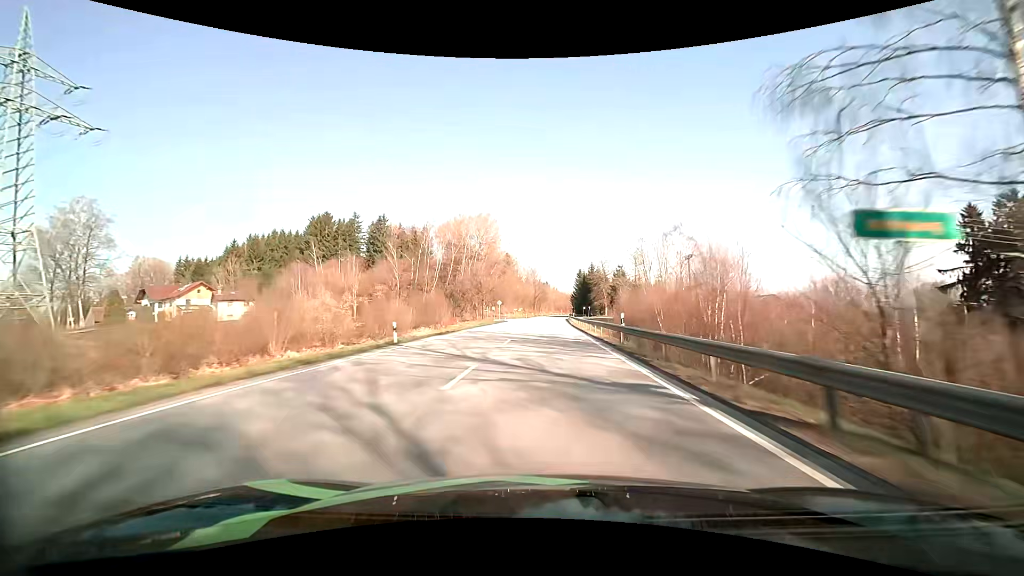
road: primary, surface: asphalt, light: Day
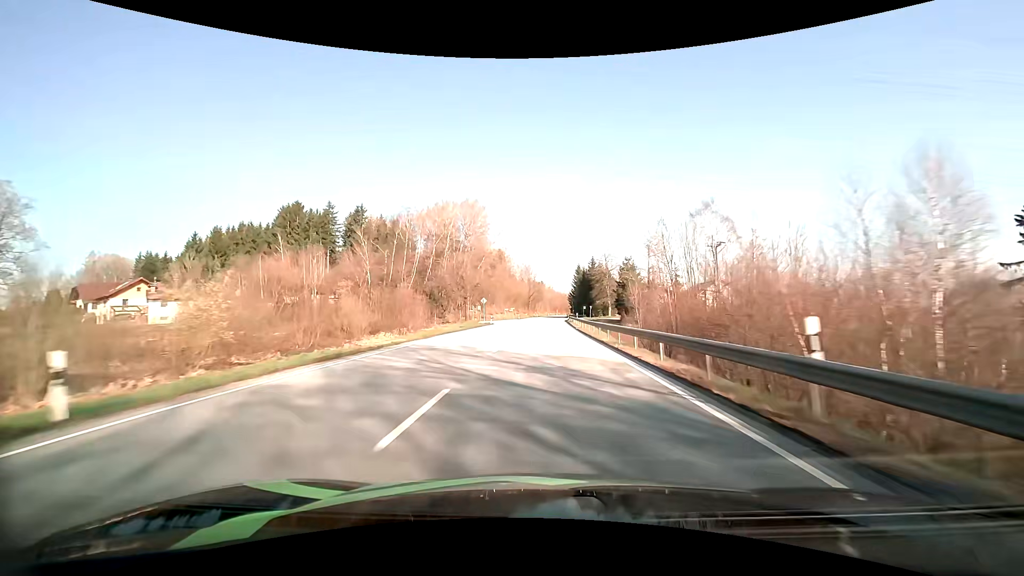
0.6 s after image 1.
(0.0, +15.7) m; 0°
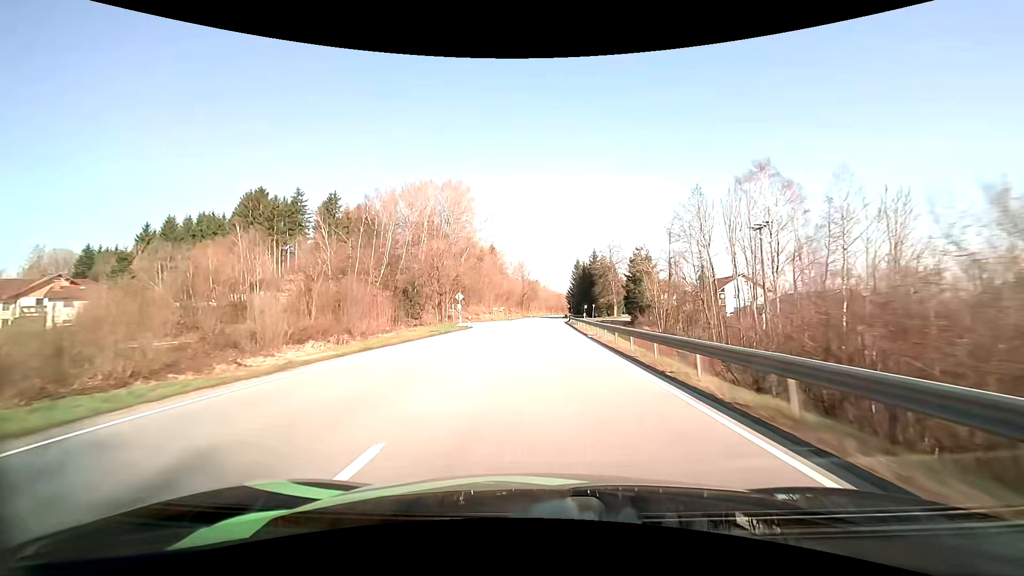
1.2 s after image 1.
(+0.1, +15.7) m; +1°
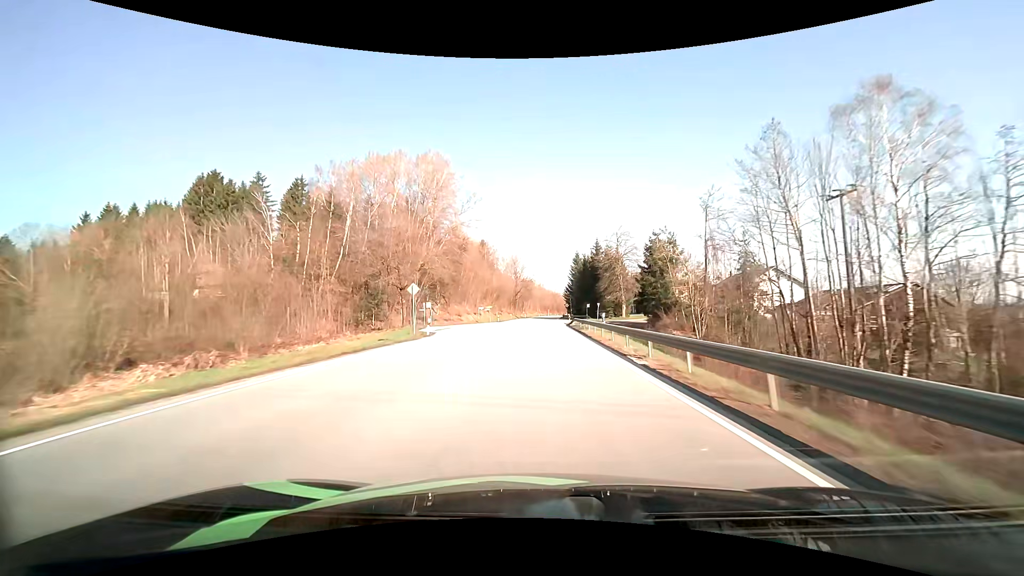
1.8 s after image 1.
(+0.1, +15.7) m; +1°
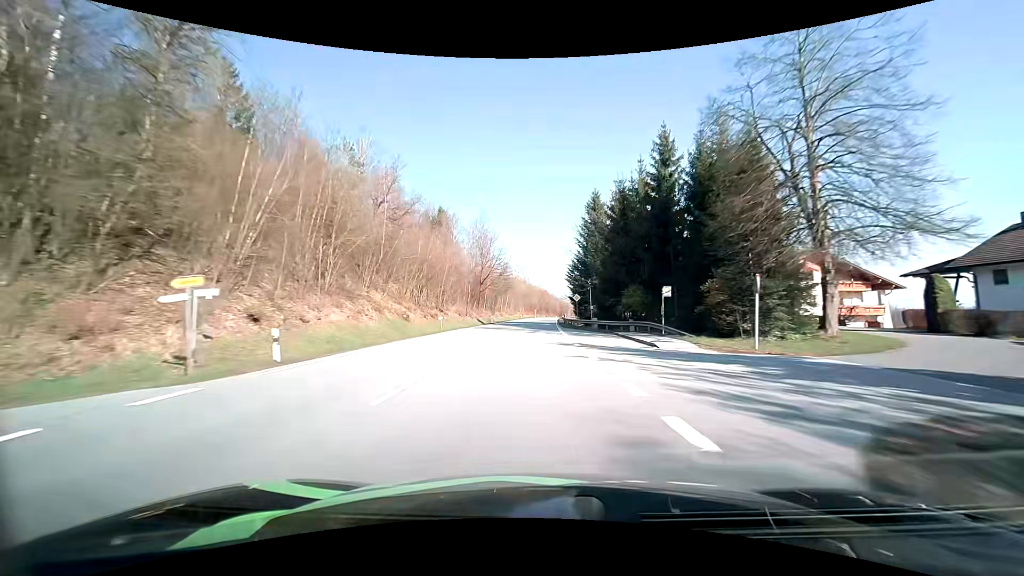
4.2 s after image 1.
(+1.0, +62.3) m; +2°
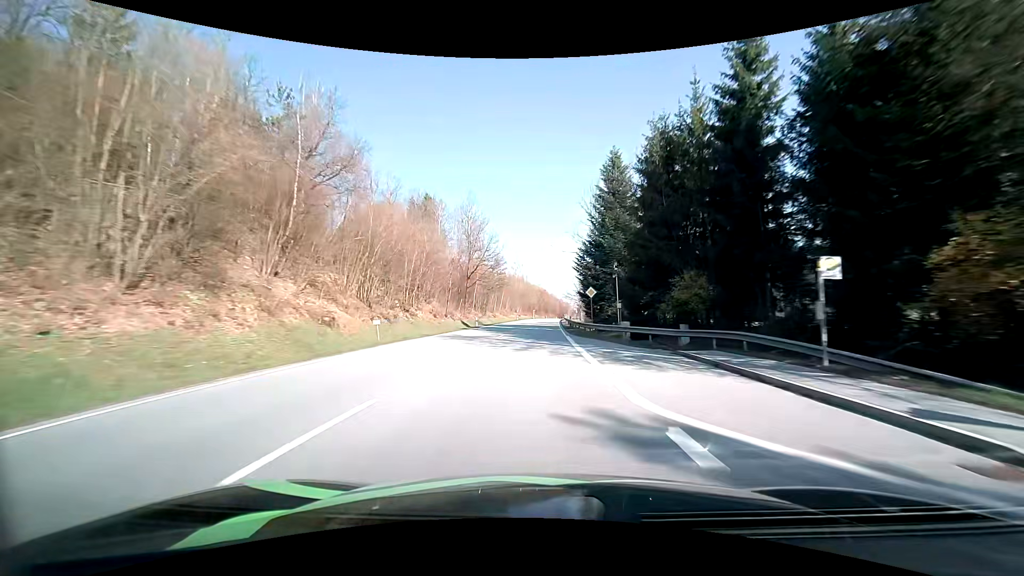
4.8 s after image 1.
(0.0, +15.5) m; 0°
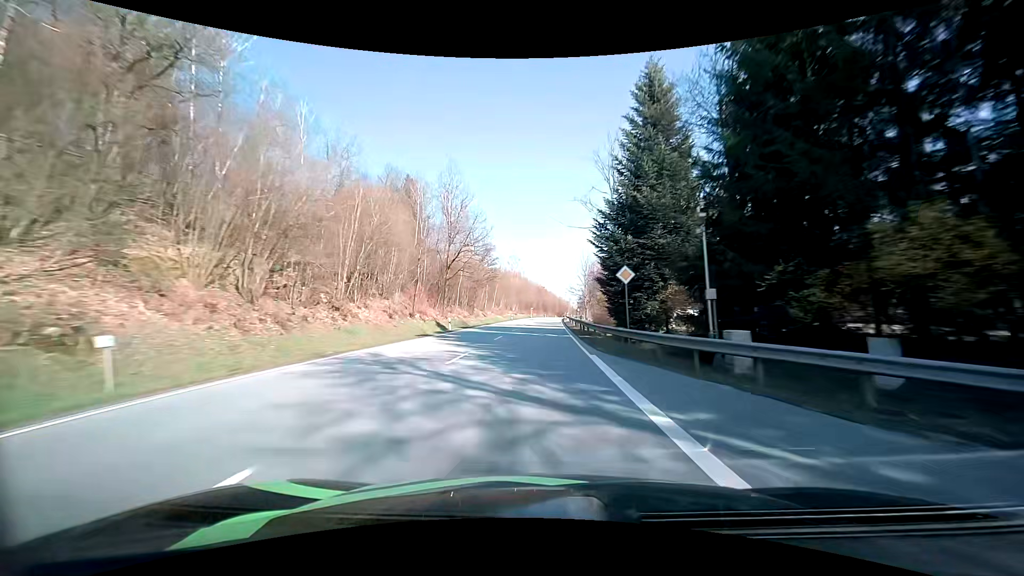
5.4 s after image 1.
(0.0, +15.3) m; 0°
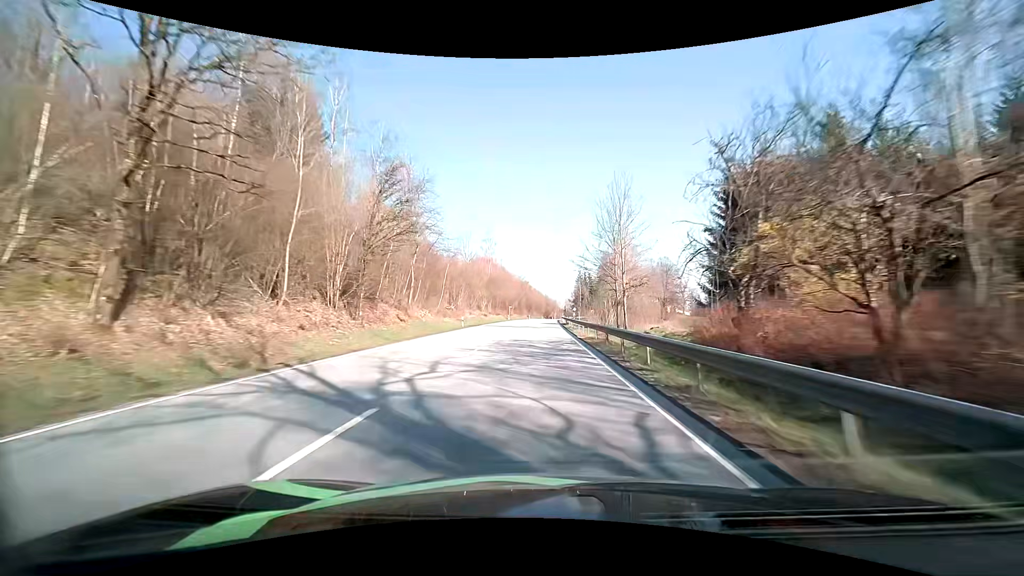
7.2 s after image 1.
(+0.3, +45.4) m; +2°
(0, +10) (0, +20) (0, +30) (0, +40) (0, +50) (+1, +60) (+1, +70) (+1, +80) (+1, +90) (+2, +100) m
